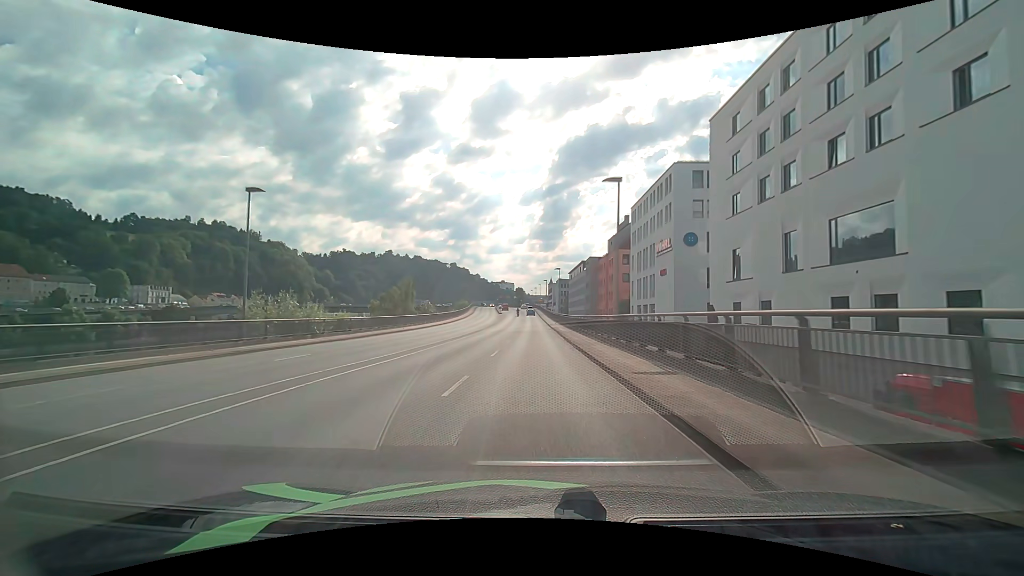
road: primary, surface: asphalt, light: Day
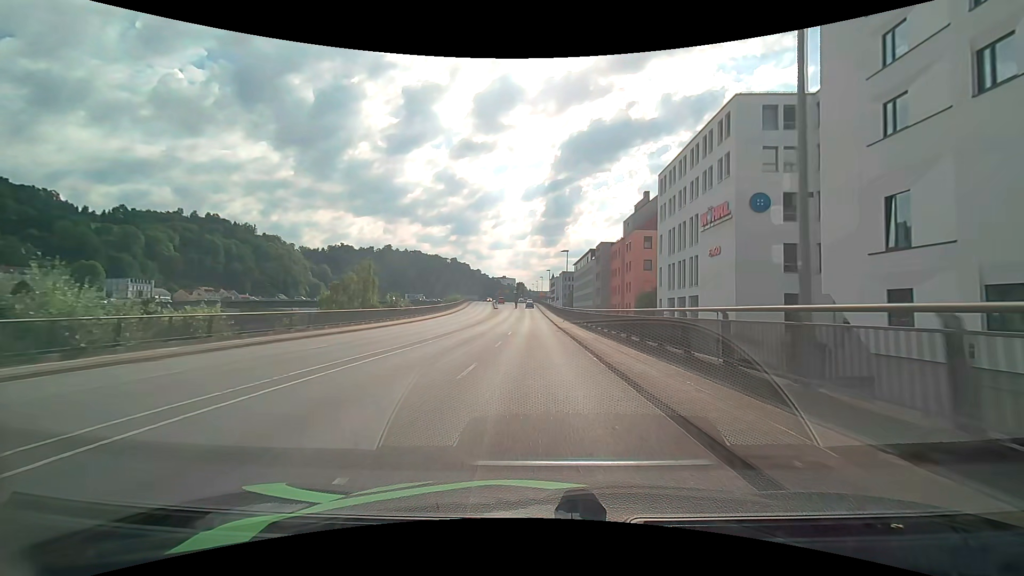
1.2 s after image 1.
(-0.1, +16.4) m; -1°
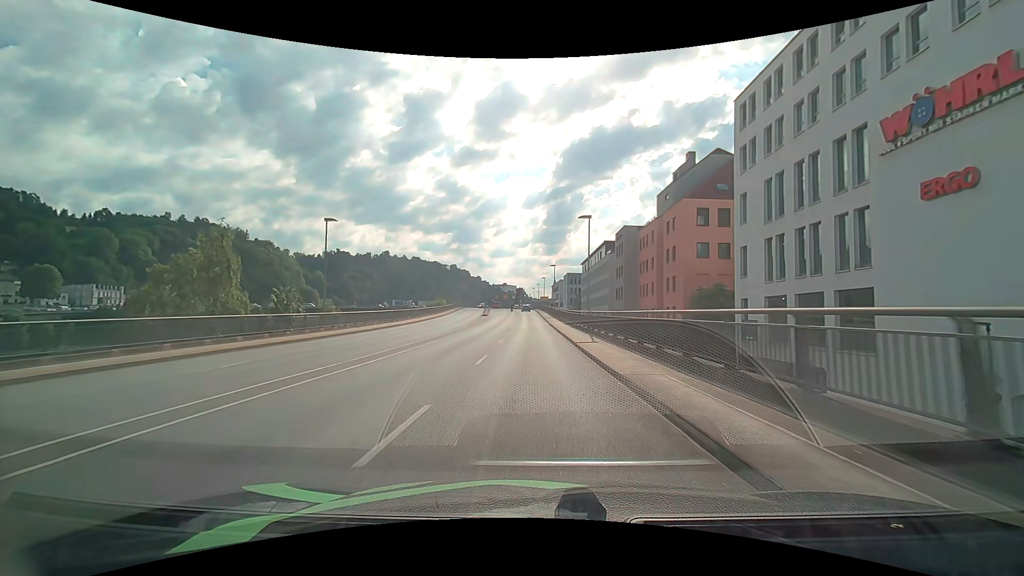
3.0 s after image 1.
(+0.2, +23.7) m; 0°
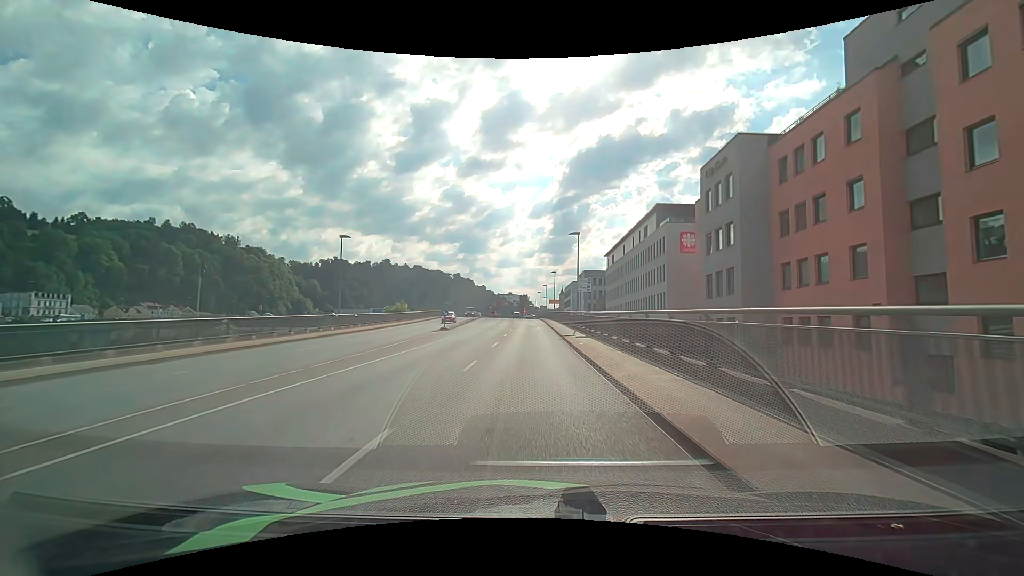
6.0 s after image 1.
(-0.3, +37.5) m; 0°
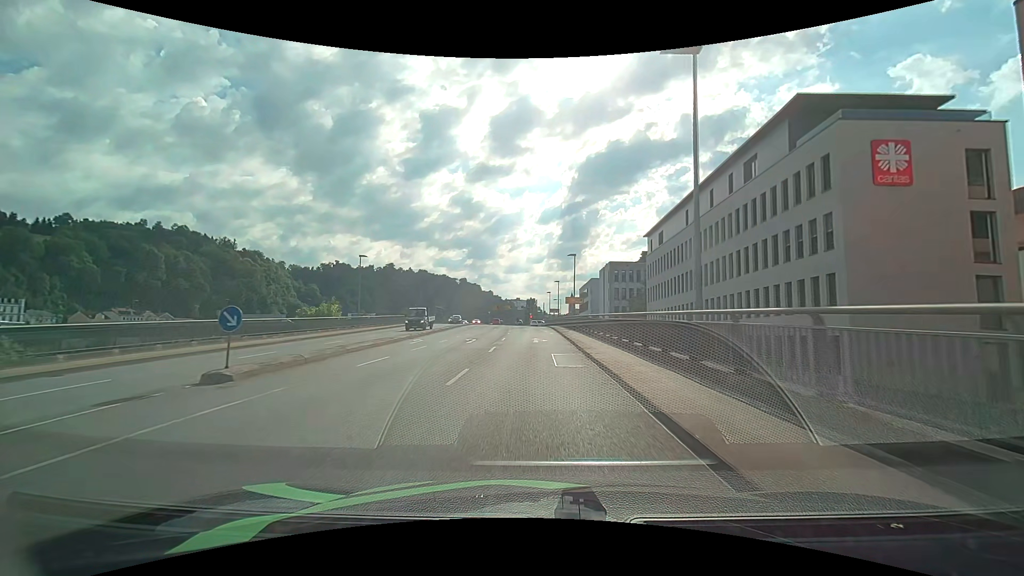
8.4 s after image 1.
(-0.4, +29.4) m; -1°
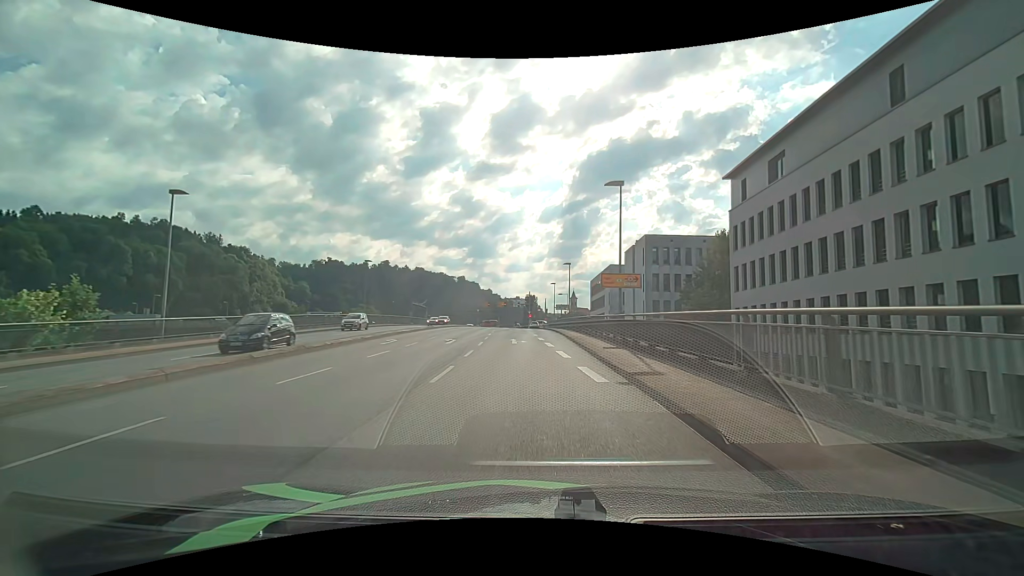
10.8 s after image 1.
(-0.2, +27.6) m; 0°
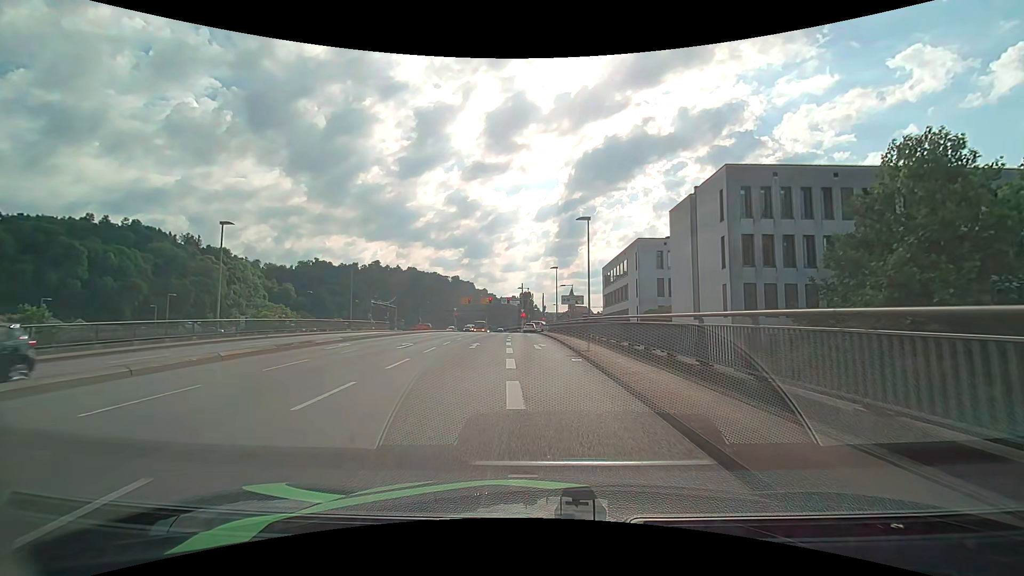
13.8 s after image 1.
(0.0, +26.7) m; 0°
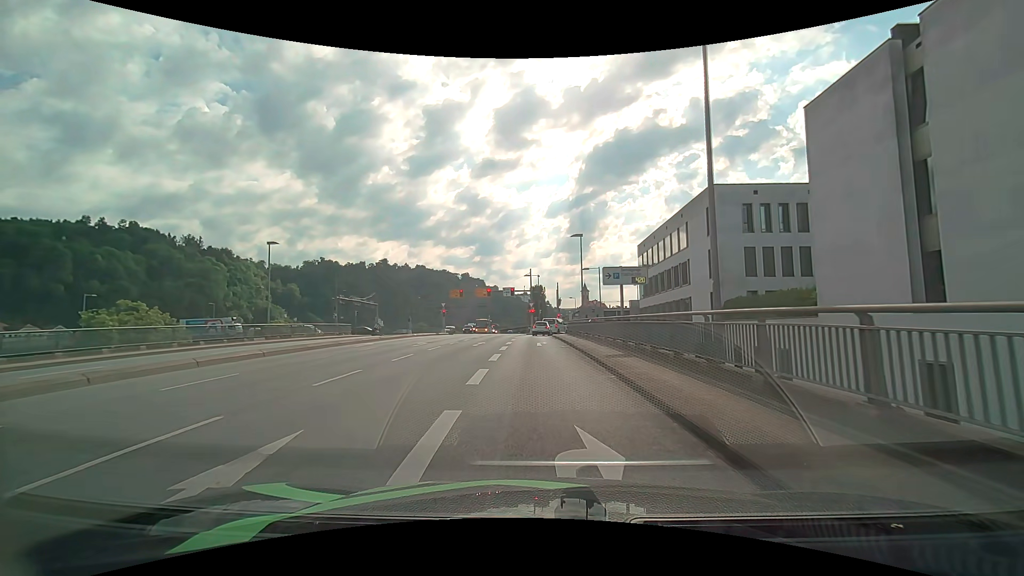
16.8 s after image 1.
(-0.2, +21.0) m; -1°
